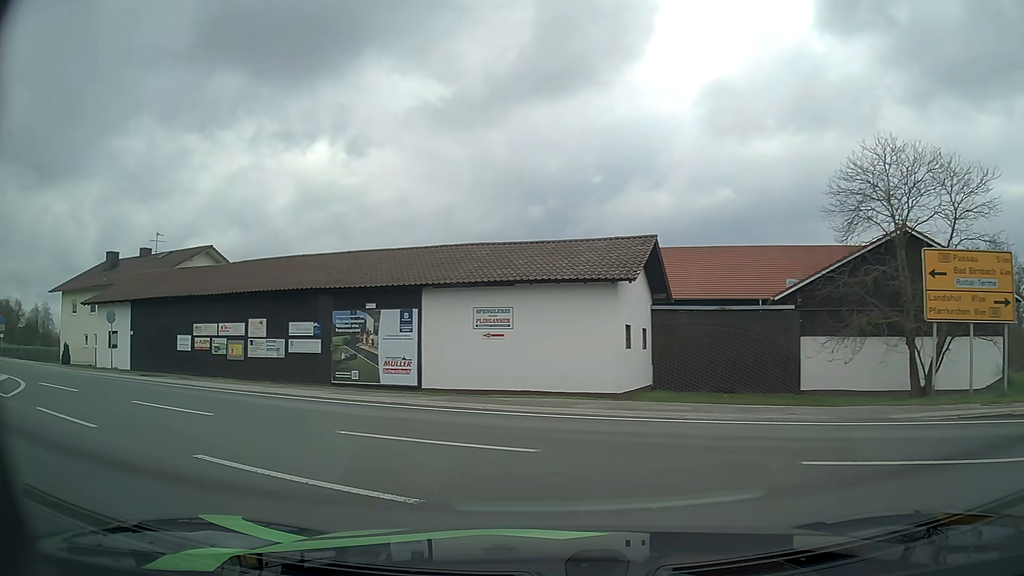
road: tertiary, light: Day
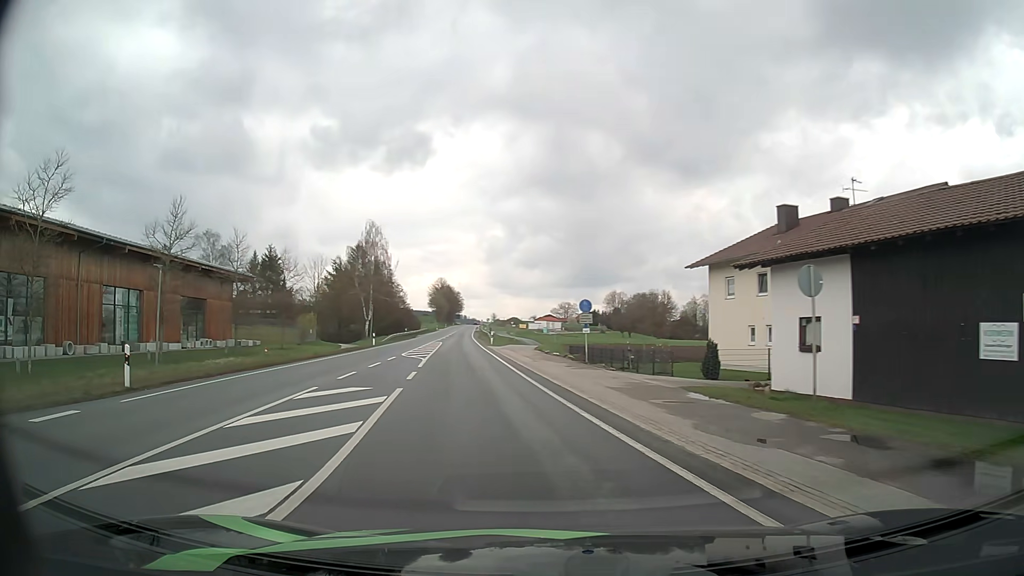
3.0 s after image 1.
(-10.8, +16.4) m; -57°
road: primary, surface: asphalt
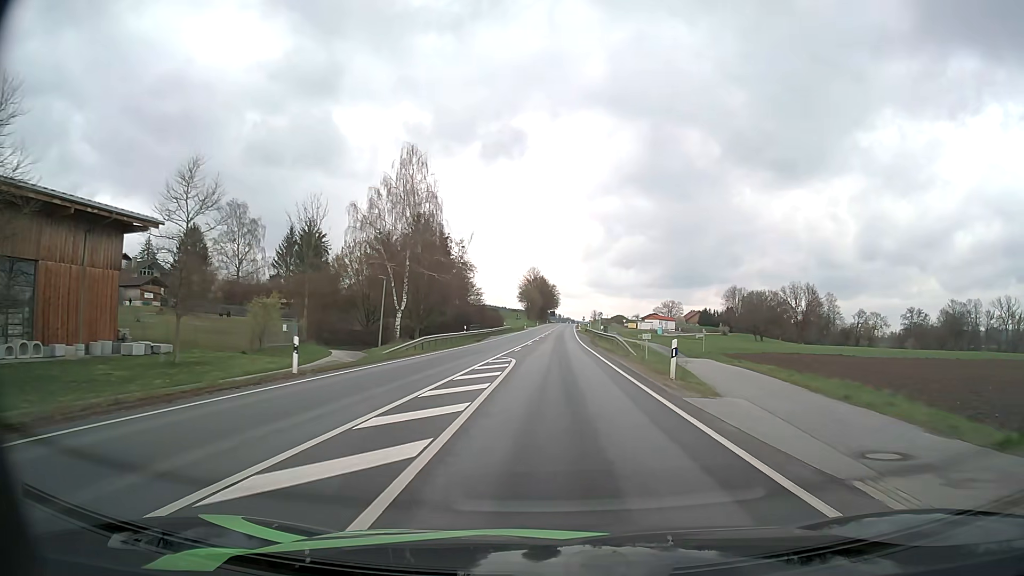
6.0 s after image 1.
(-5.8, +41.5) m; -8°
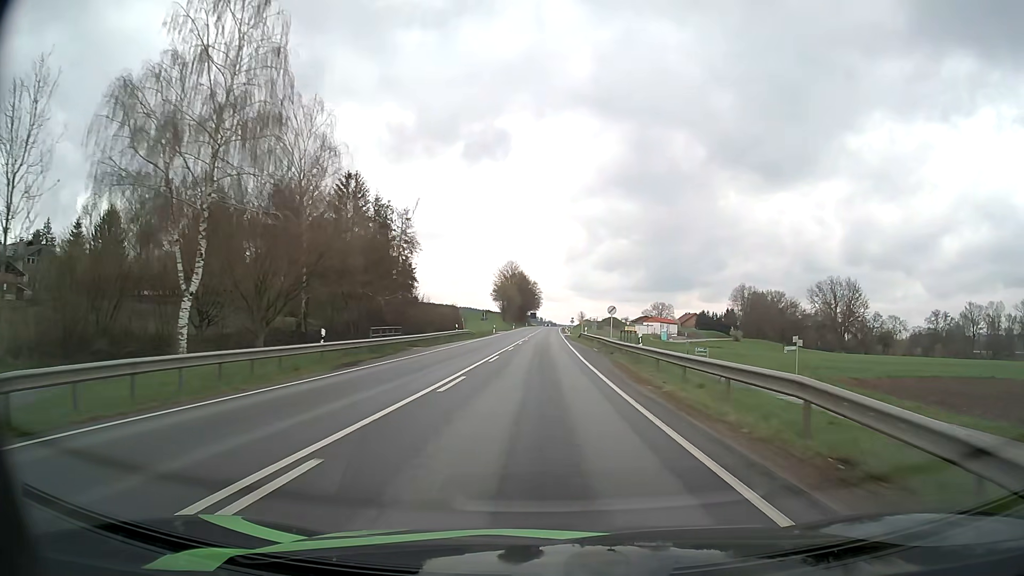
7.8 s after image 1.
(+0.5, +33.6) m; +1°
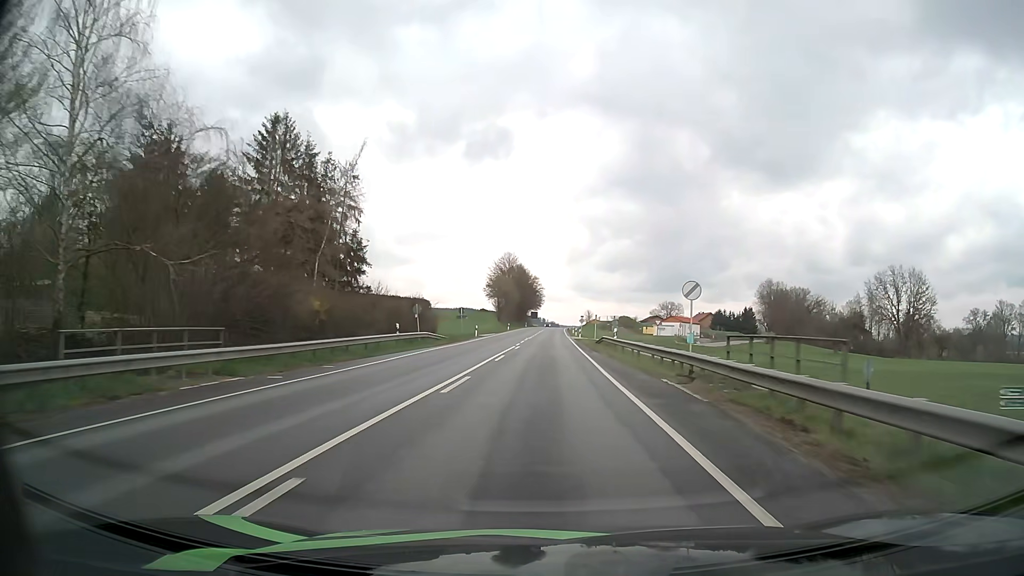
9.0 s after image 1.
(0.0, +25.1) m; 0°
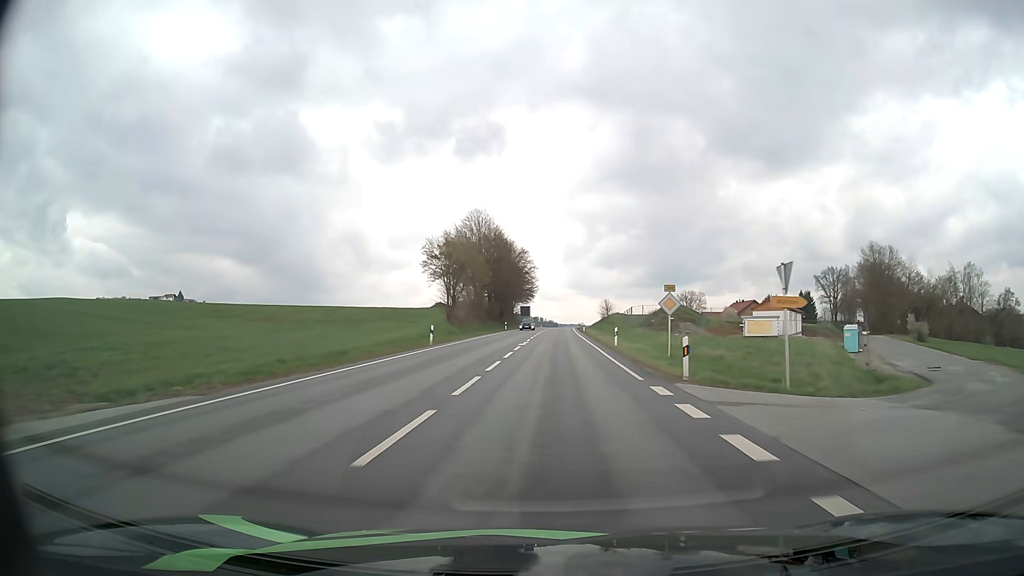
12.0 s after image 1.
(+0.2, +67.7) m; 0°
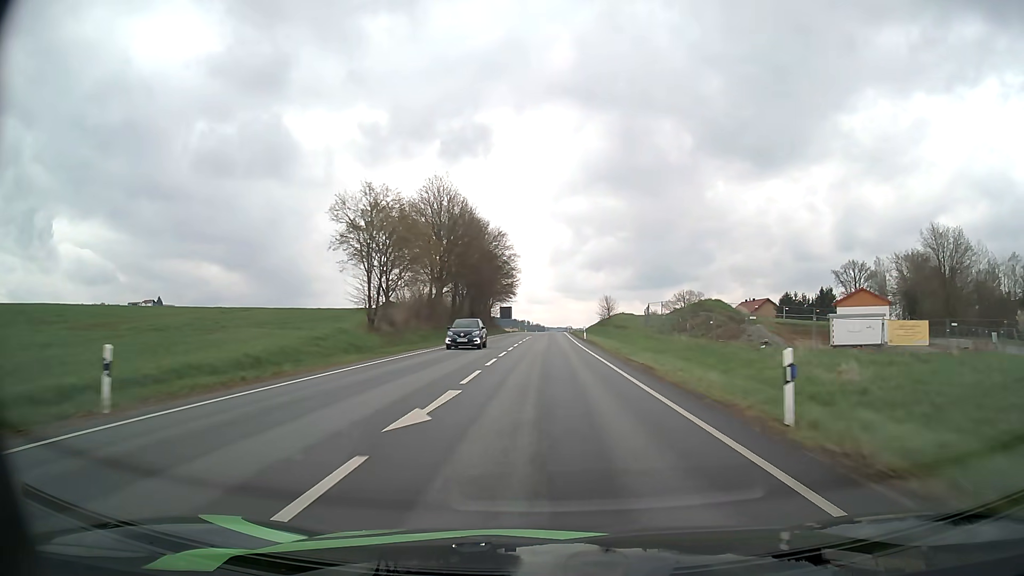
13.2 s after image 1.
(+0.2, +27.7) m; +1°
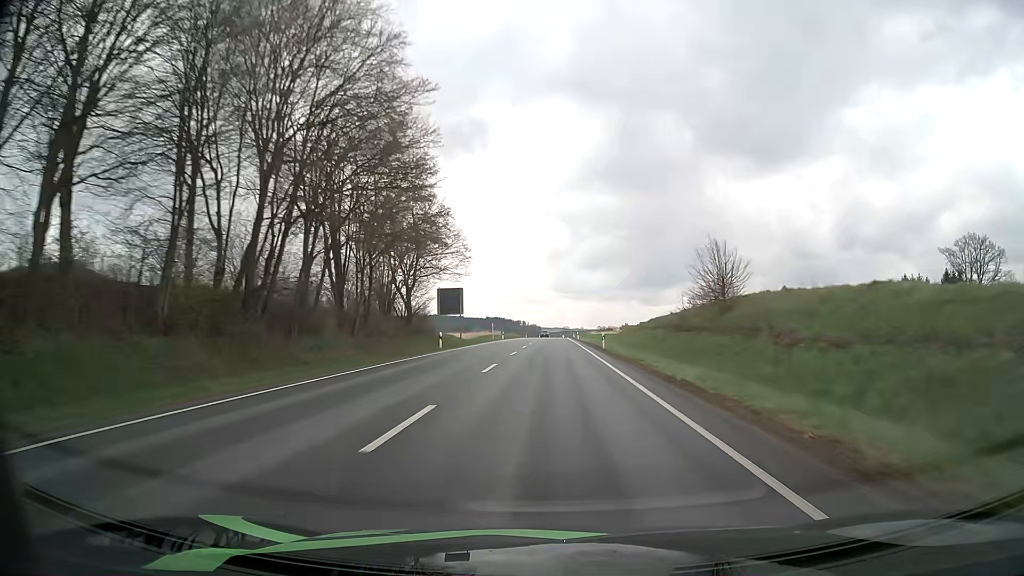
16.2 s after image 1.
(+0.1, +68.4) m; 0°
(0, +10) (0, +20) (0, +30) (0, +40) (0, +50) (0, +60) (0, +70) (+1, +80) (+1, +90) (+1, +100) m
